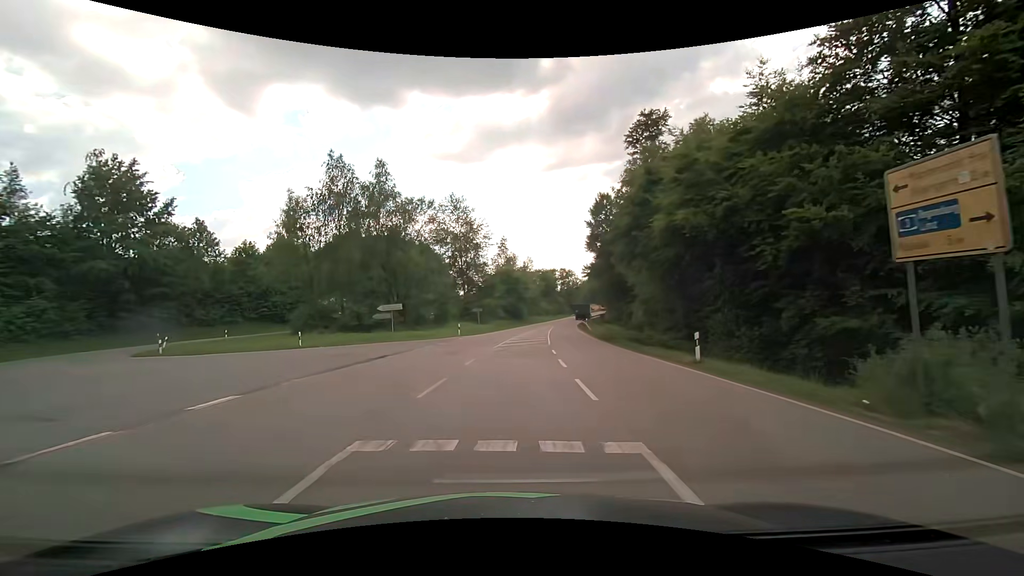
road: secondary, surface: asphalt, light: Day
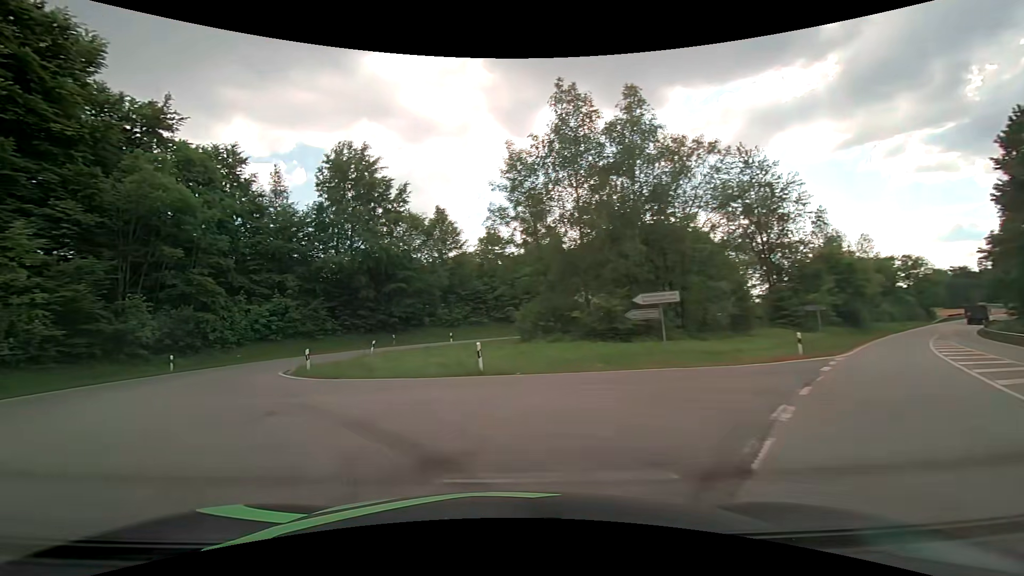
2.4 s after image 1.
(-2.9, +18.2) m; -30°
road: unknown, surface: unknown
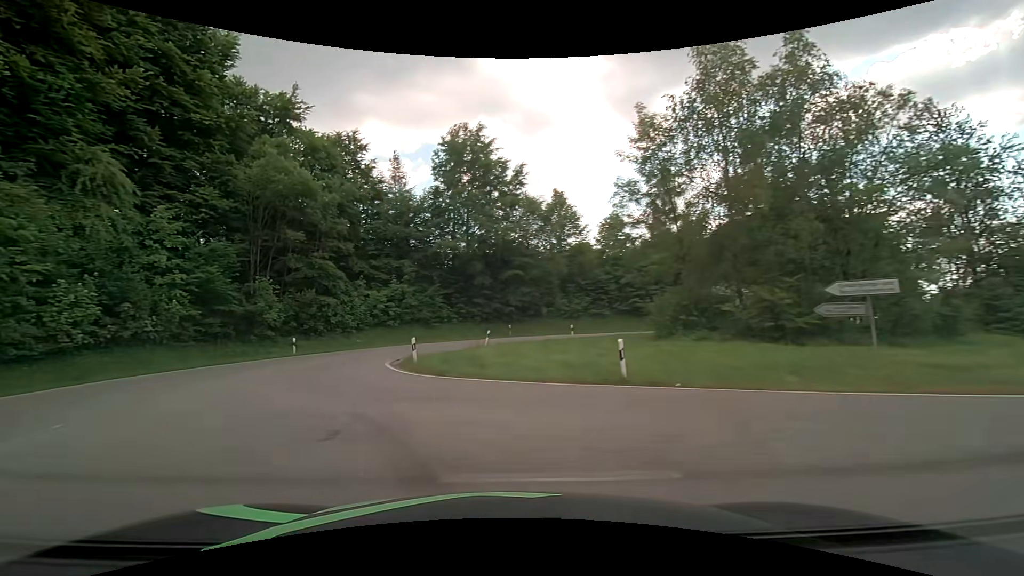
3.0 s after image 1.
(-0.4, +4.0) m; -15°
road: tertiary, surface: asphalt
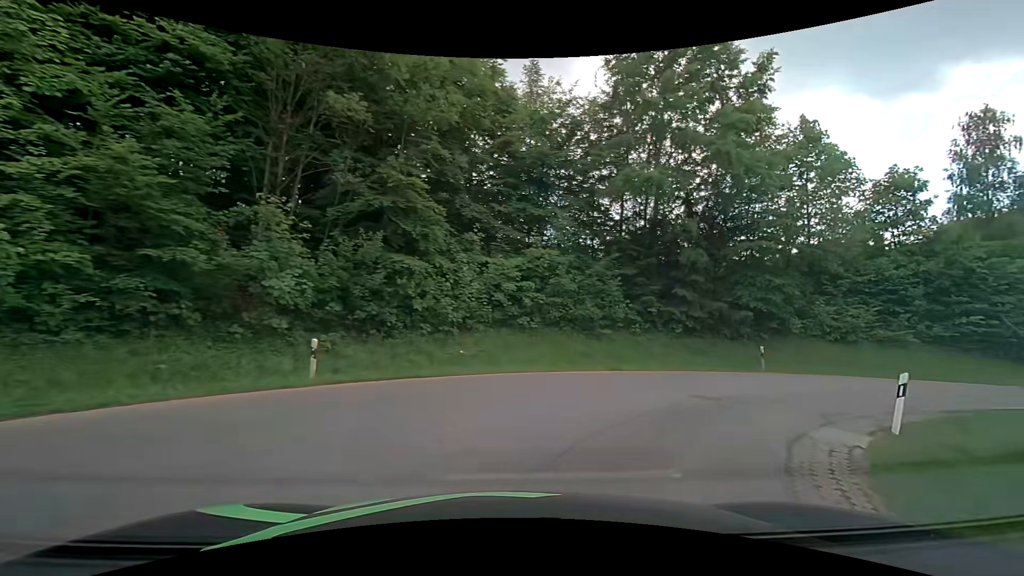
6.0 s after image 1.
(-5.7, +20.6) m; -8°
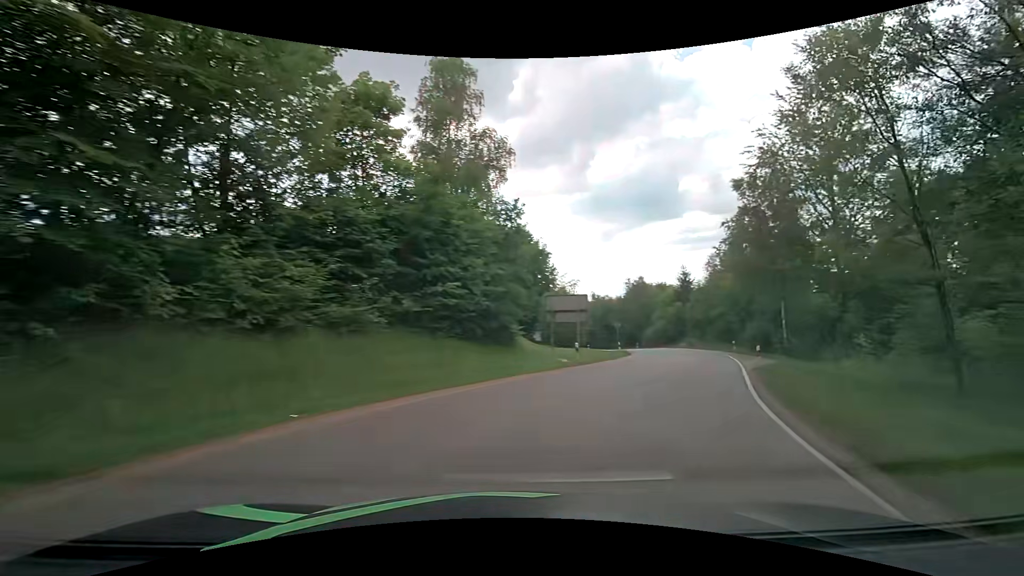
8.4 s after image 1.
(+8.3, +15.2) m; +59°
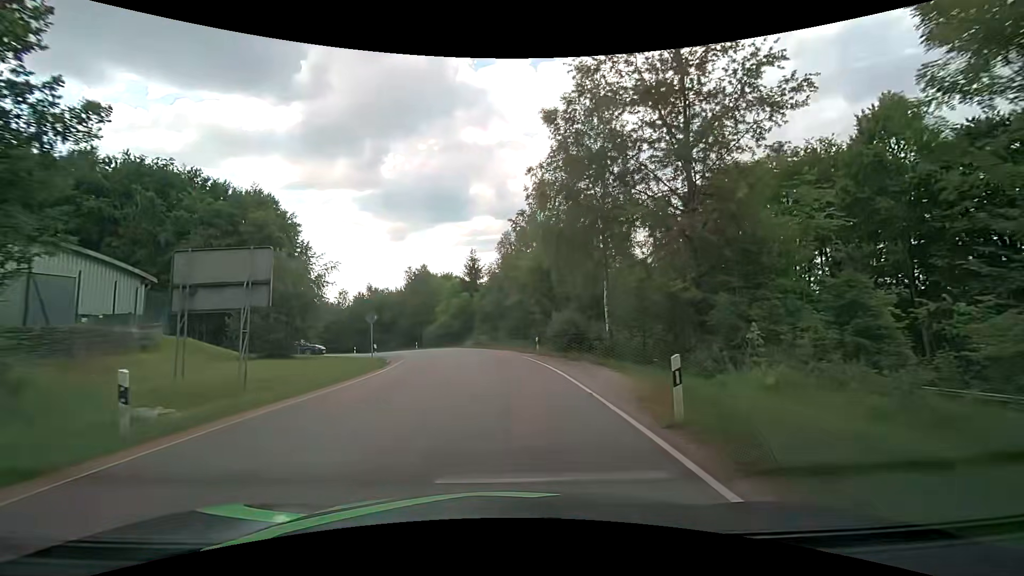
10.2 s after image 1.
(+4.9, +15.9) m; +23°
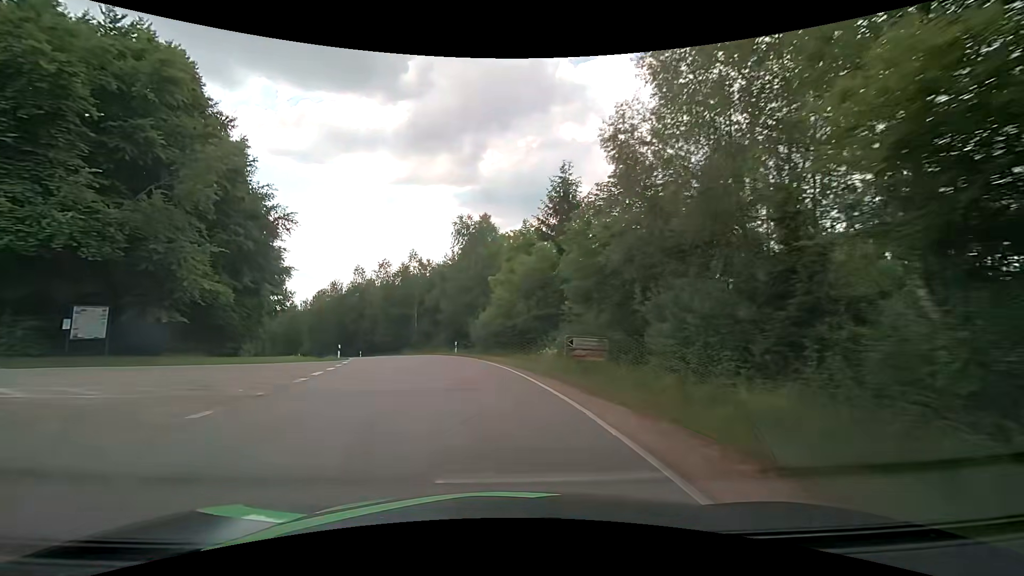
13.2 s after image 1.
(-1.5, +35.0) m; -10°
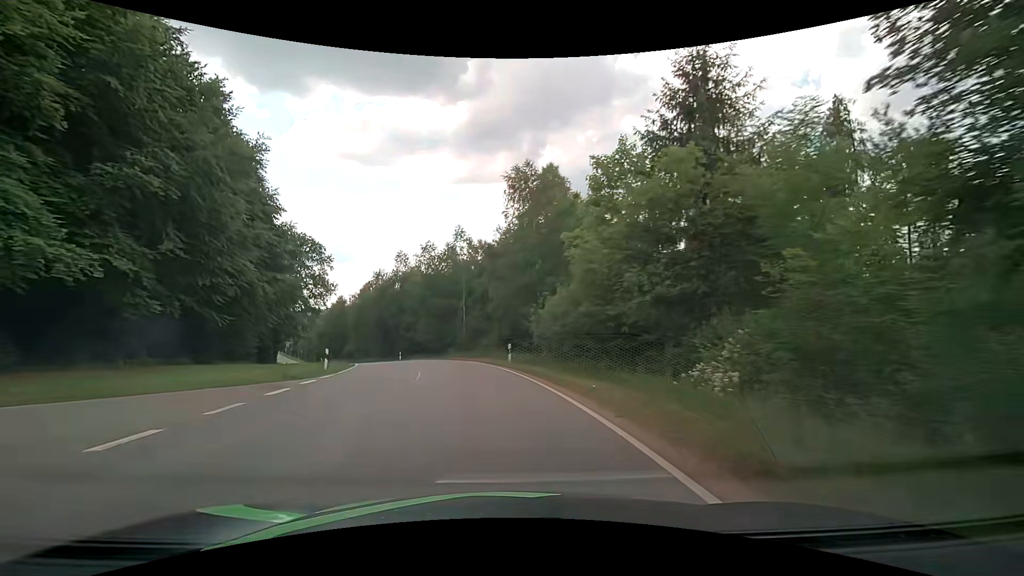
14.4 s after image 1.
(-0.9, +14.7) m; -7°
(0, +10) (-2, +20) (-3, +30) (-6, +39) (-10, +49) (-14, +58) (-18, +67) (-23, +76) (-28, +84) (-33, +93) m
